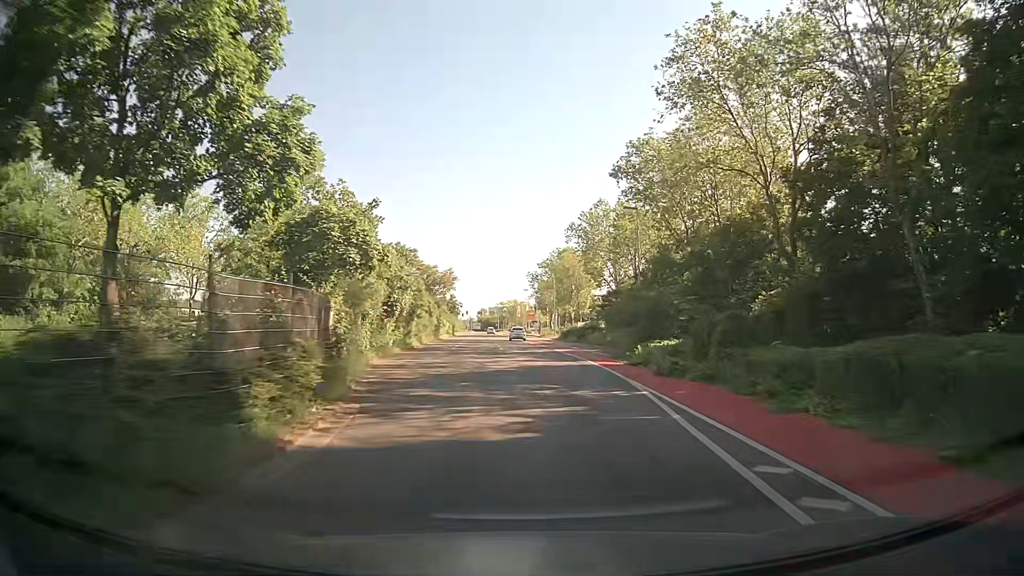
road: secondary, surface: asphalt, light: Day
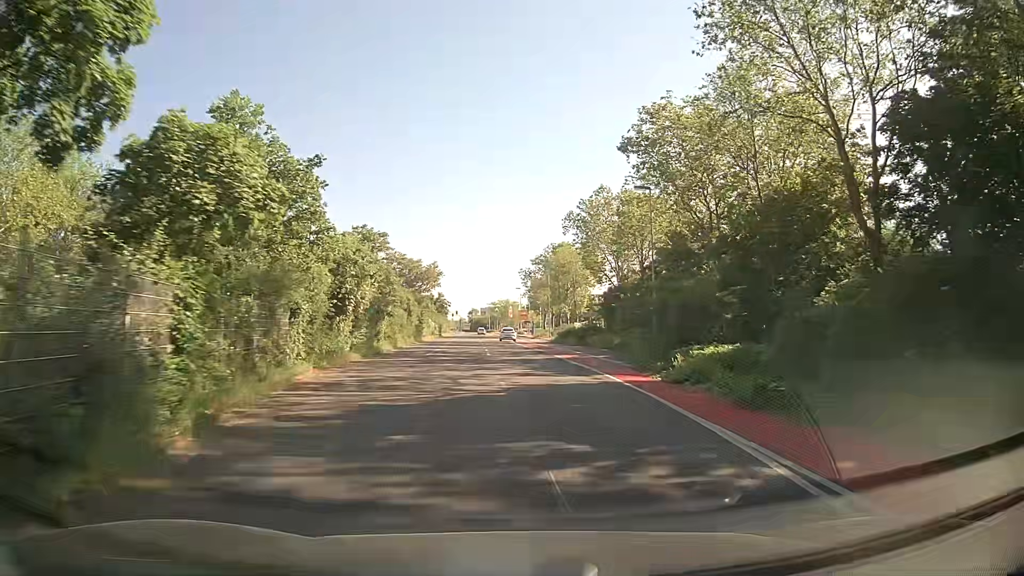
(0.0, +7.9) m; +1°
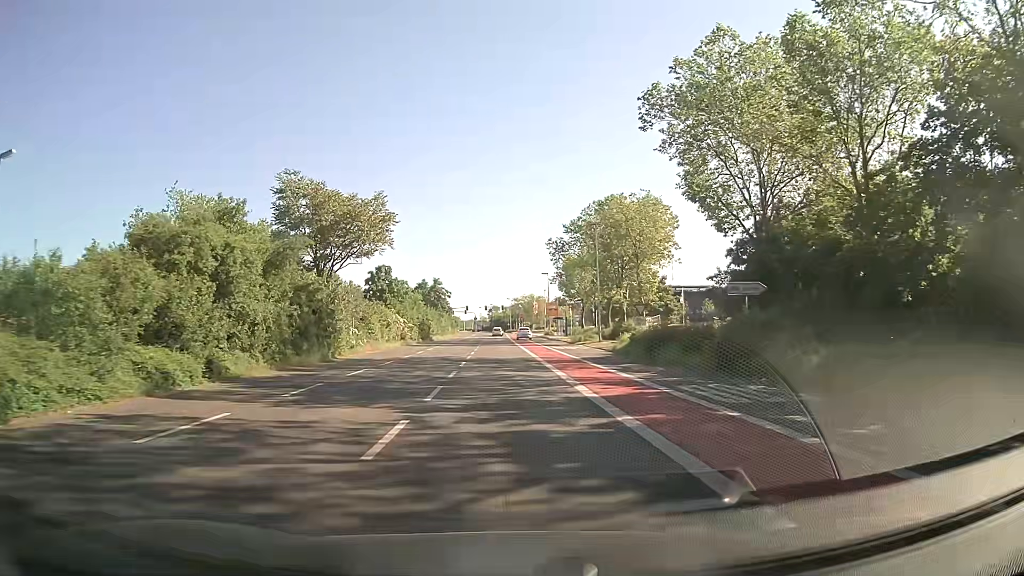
(-0.3, +38.4) m; -2°
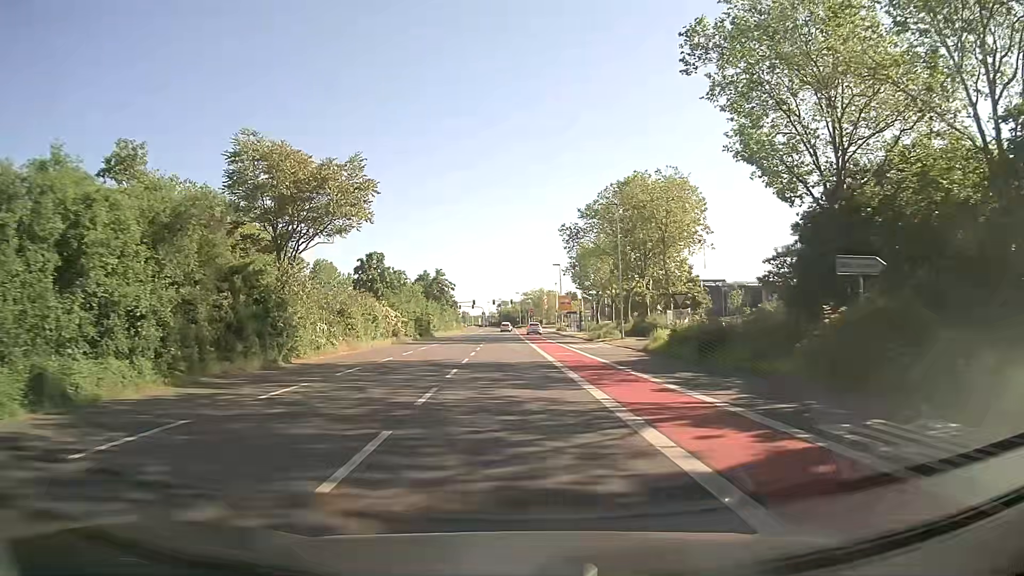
(0.0, +7.6) m; 0°
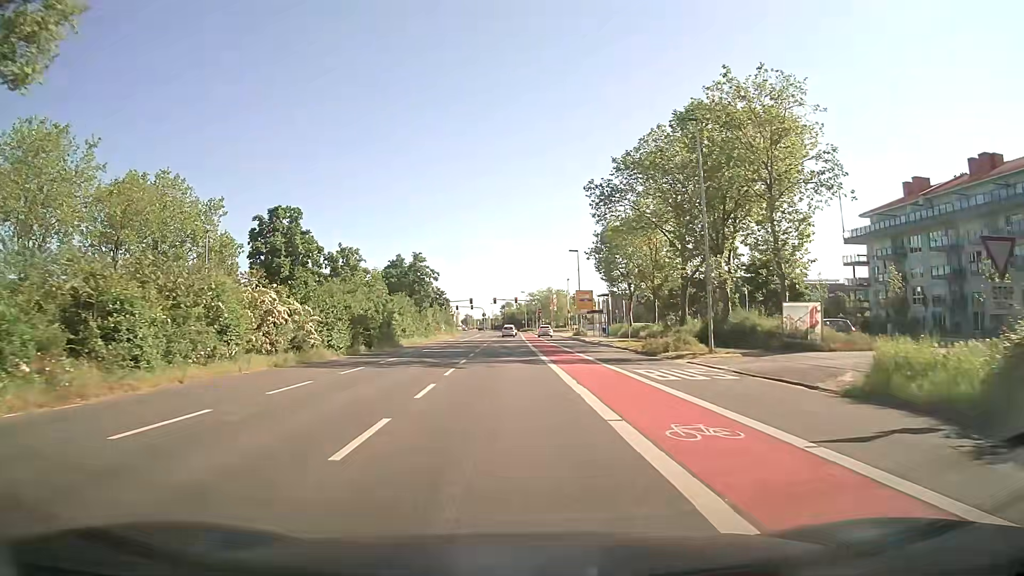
(-0.1, +22.8) m; 0°
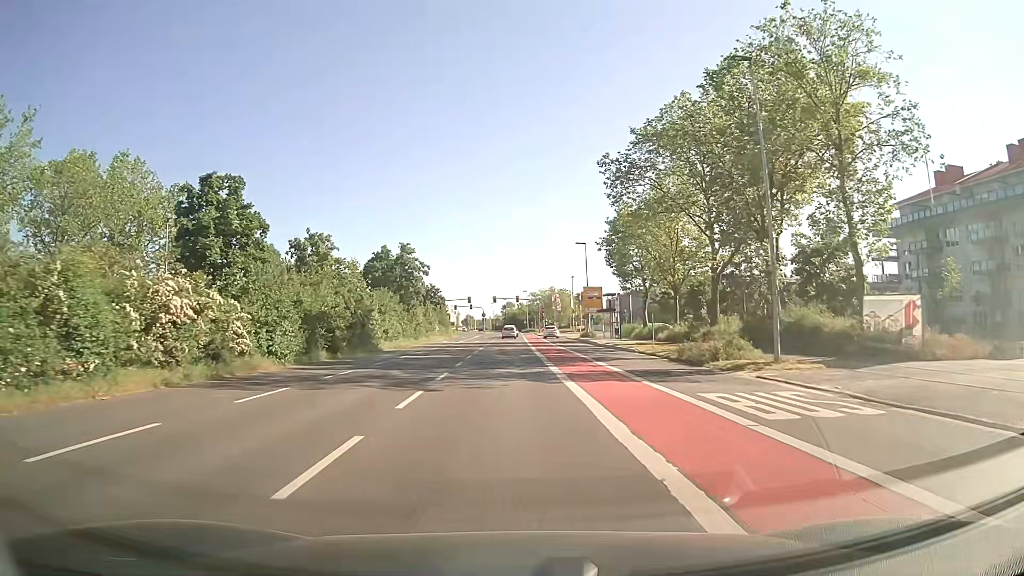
(0.0, +7.6) m; -1°
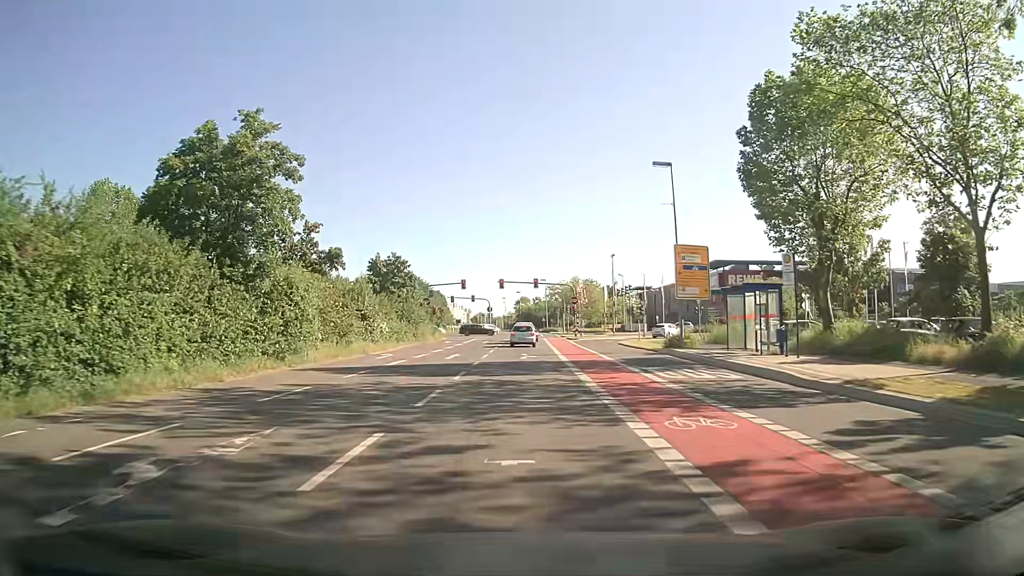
(0.0, +35.6) m; -1°
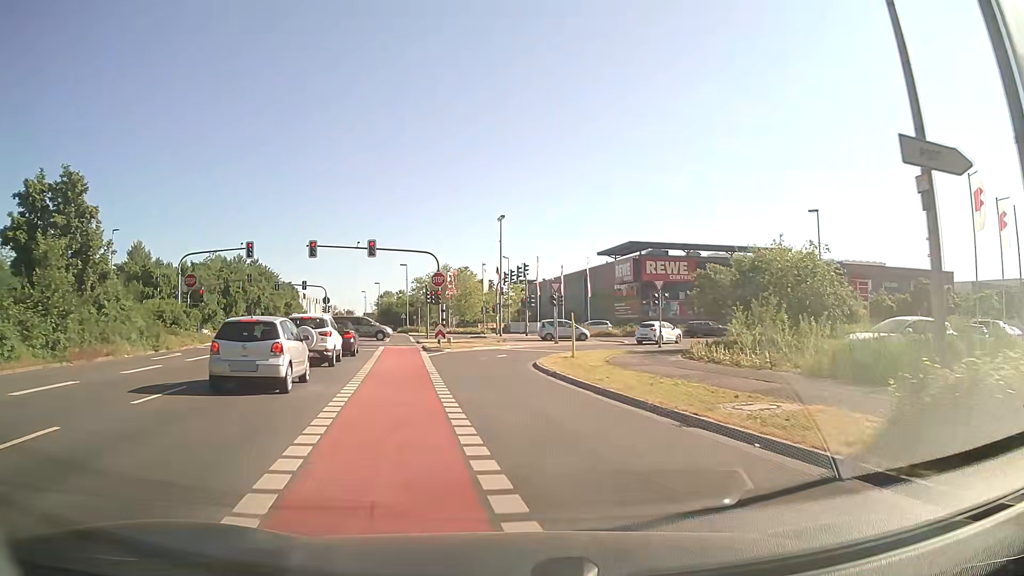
(+2.8, +30.3) m; +11°
(0, +10) (-1, +20) (-1, +30) (+3, +39) (+9, +47) (+17, +53) (+26, +57) (+36, +58) (+46, +59) (+56, +61) m
